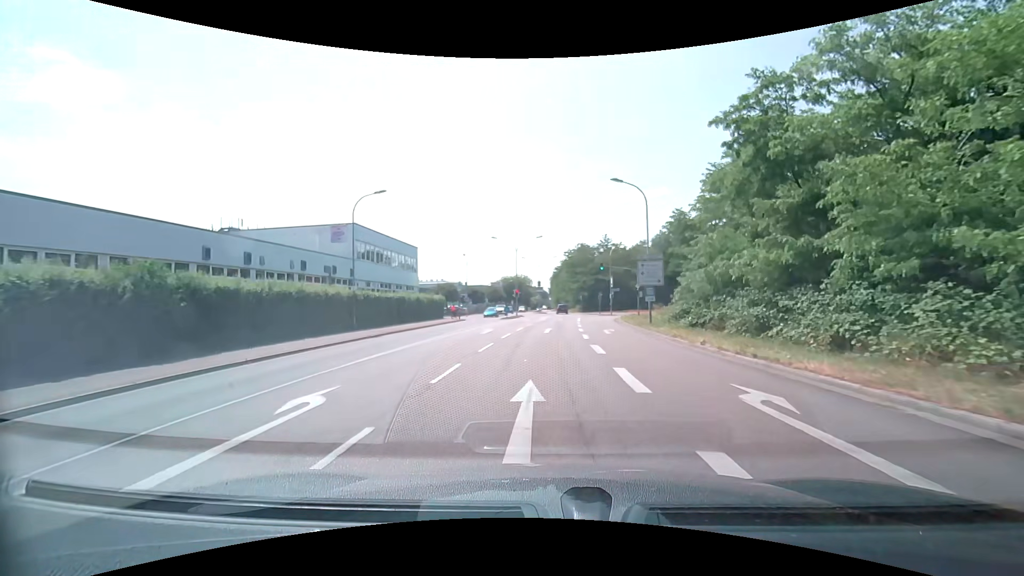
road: secondary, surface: asphalt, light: Day
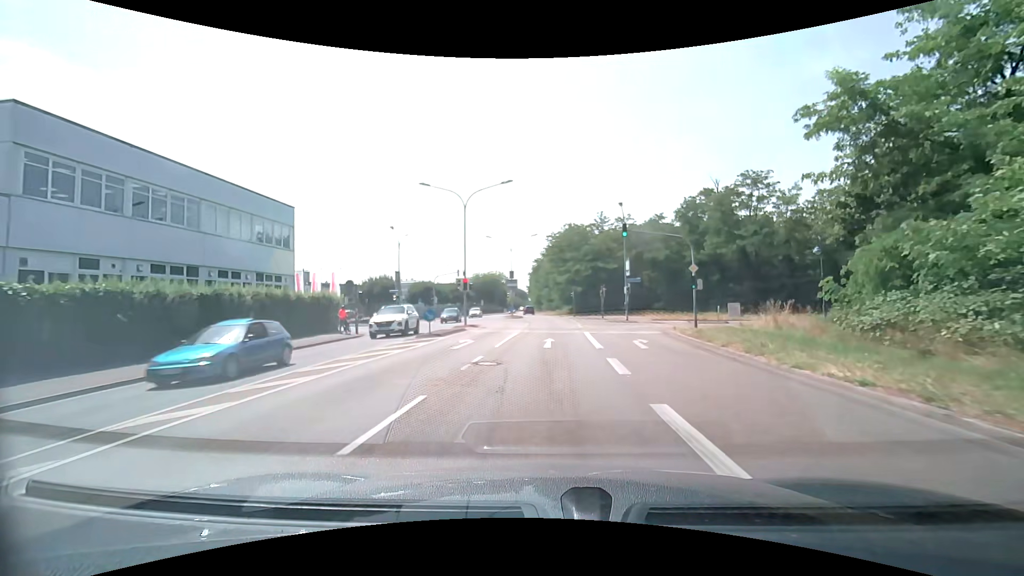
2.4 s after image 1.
(+0.3, +27.9) m; +2°
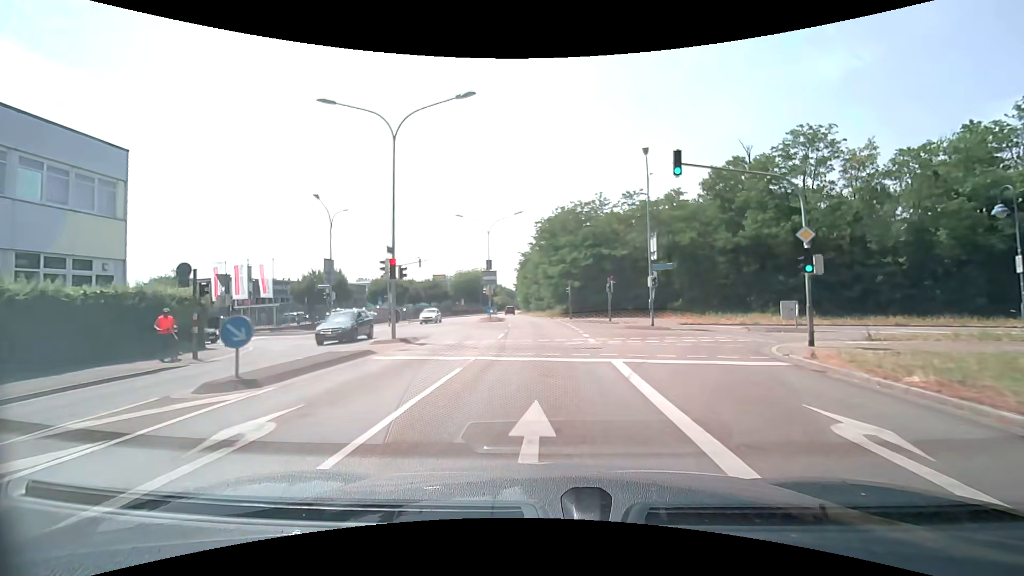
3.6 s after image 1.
(+0.1, +14.0) m; +1°
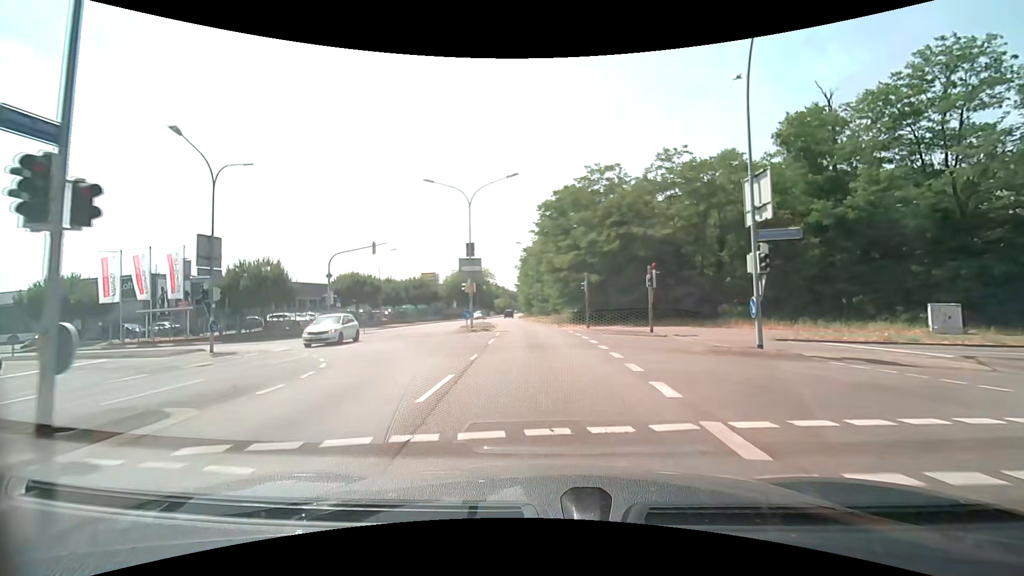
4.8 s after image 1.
(-0.1, +14.0) m; -1°
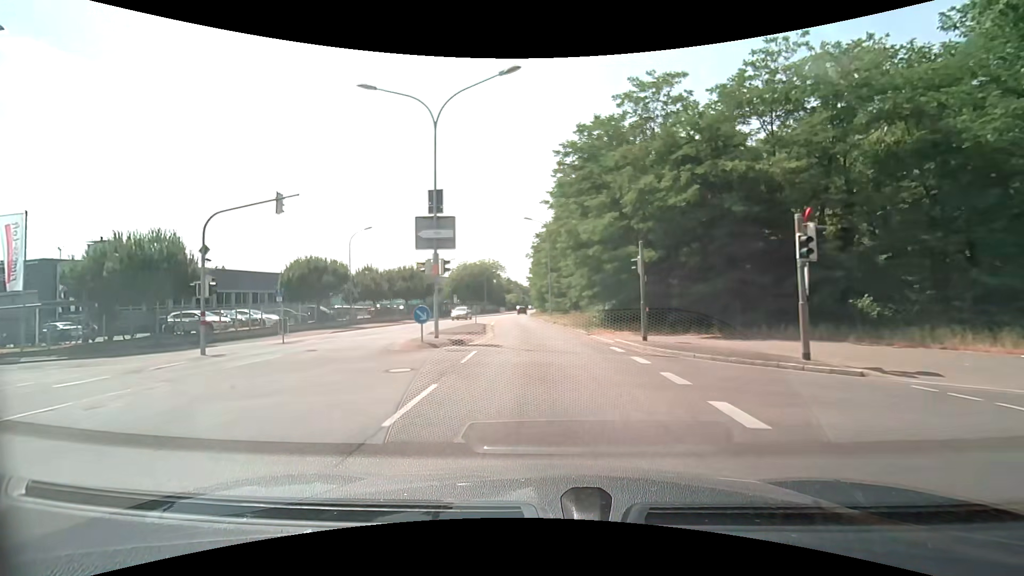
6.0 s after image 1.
(-0.1, +13.8) m; -1°
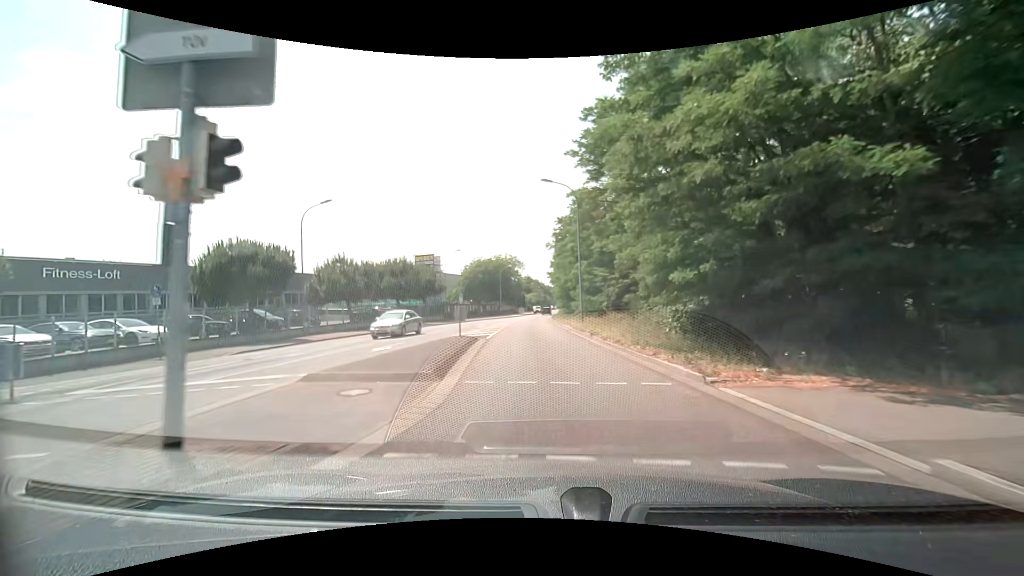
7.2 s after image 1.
(-0.4, +13.8) m; -3°
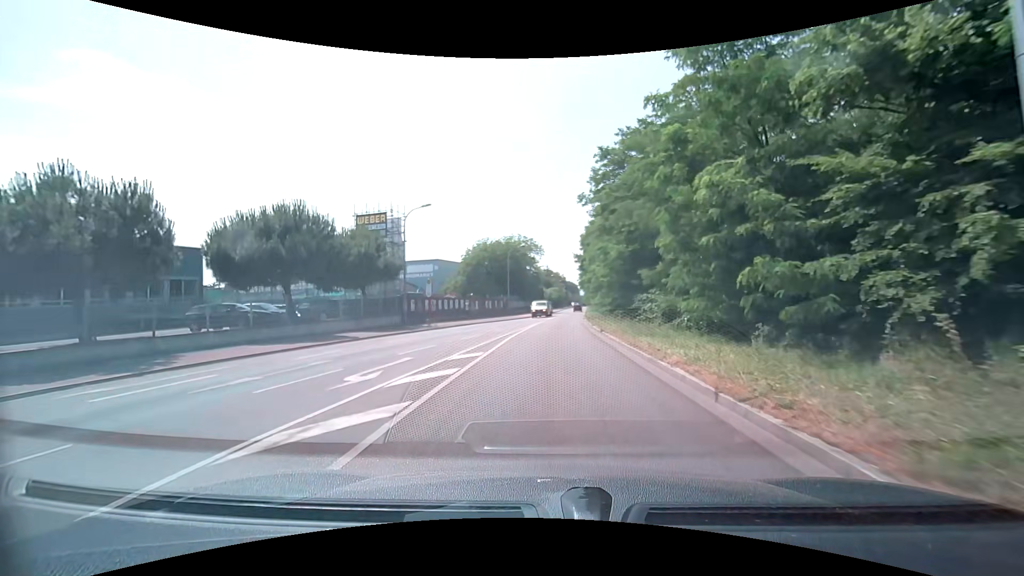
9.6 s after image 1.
(-0.9, +27.8) m; -2°
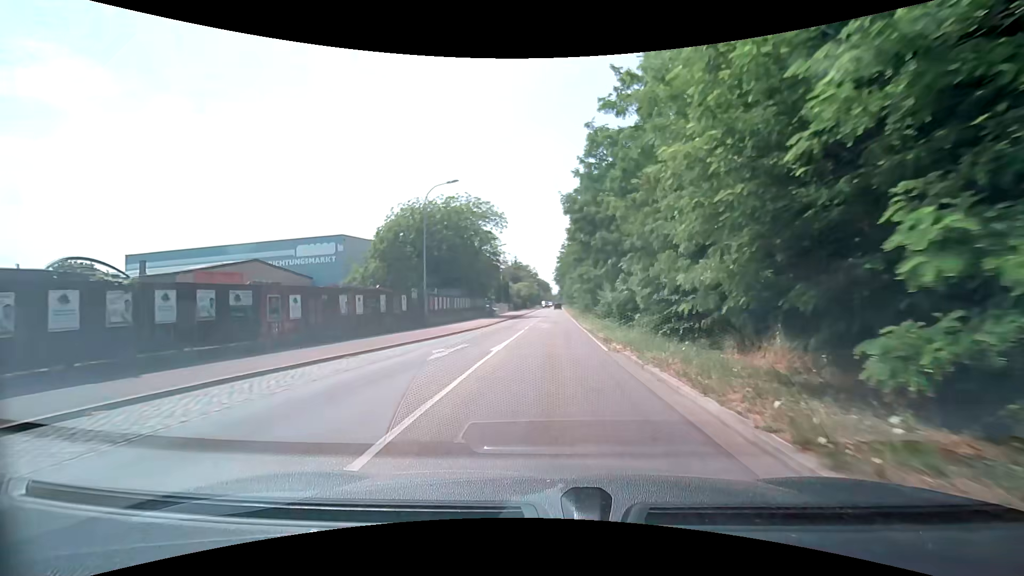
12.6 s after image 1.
(+0.8, +35.4) m; +3°
(0, +10) (0, +20) (+1, +30) (+1, +40) (+1, +50) (+2, +60) (+2, +70) (+2, +80) (+3, +90) (+3, +100) m
